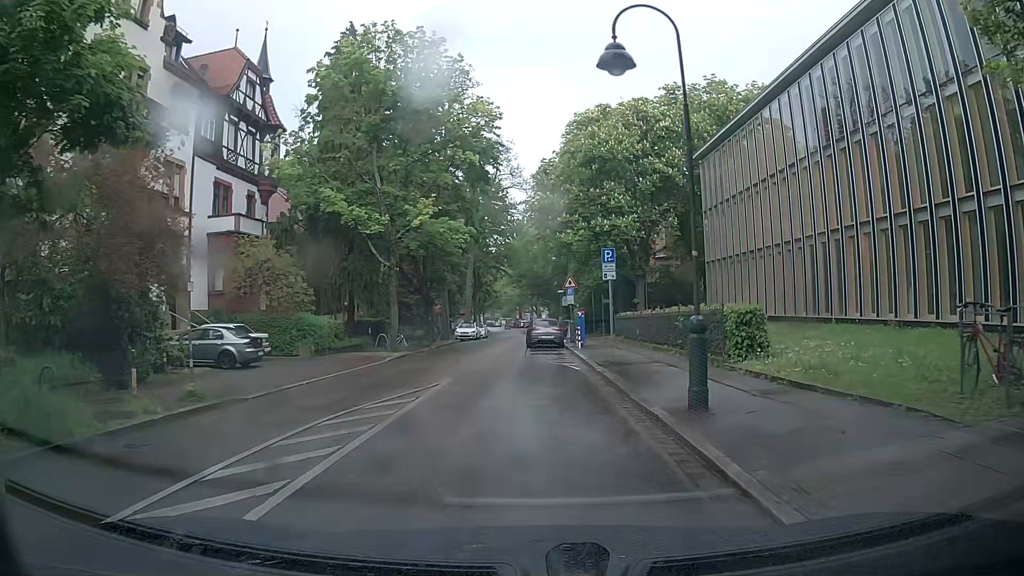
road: unclassified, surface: asphalt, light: Day
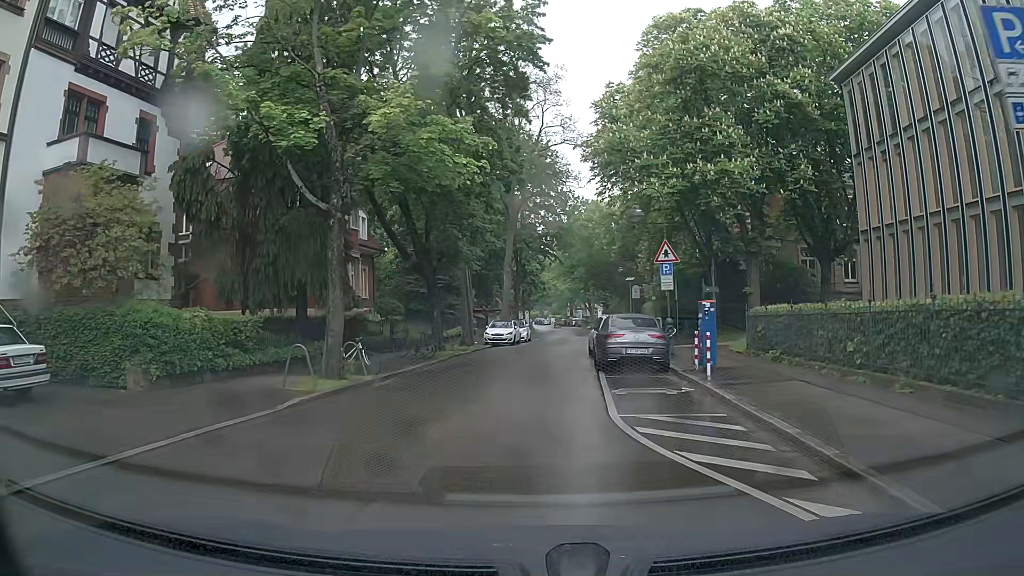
(-0.2, +16.0) m; -3°
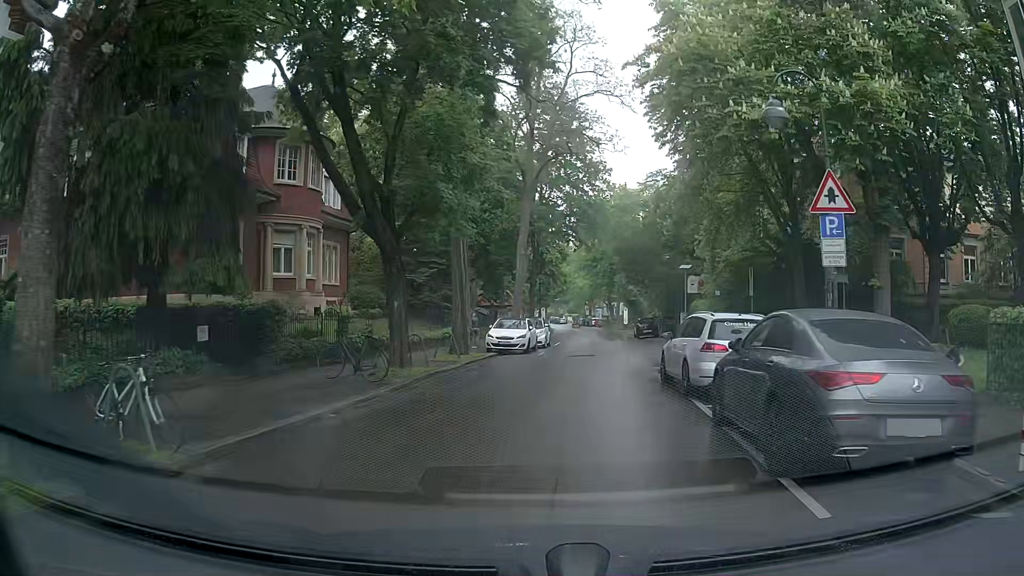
(-0.2, +11.4) m; 0°
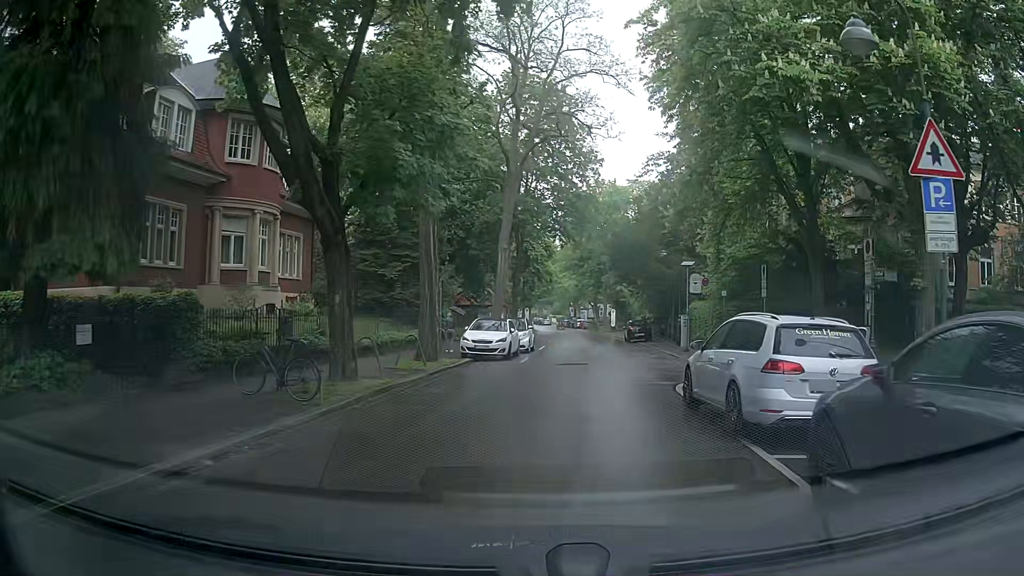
(+0.1, +3.7) m; +2°
